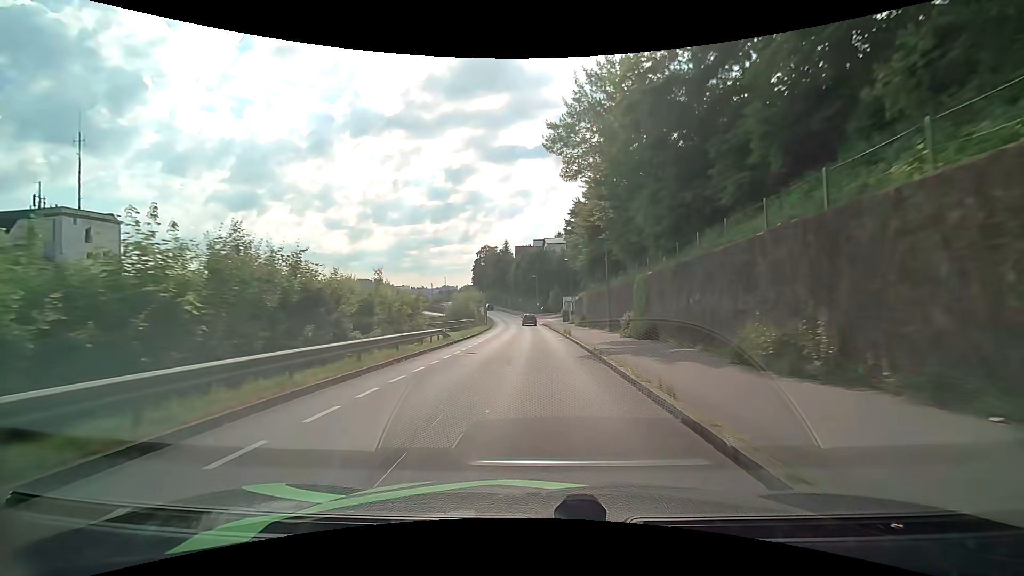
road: residential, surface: asphalt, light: Day
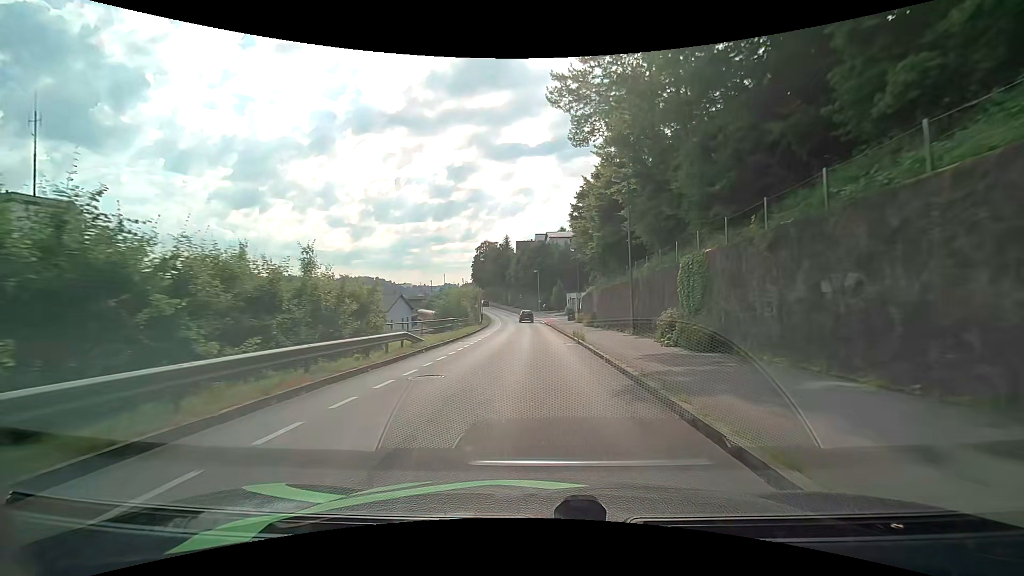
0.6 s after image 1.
(0.0, +7.4) m; 0°
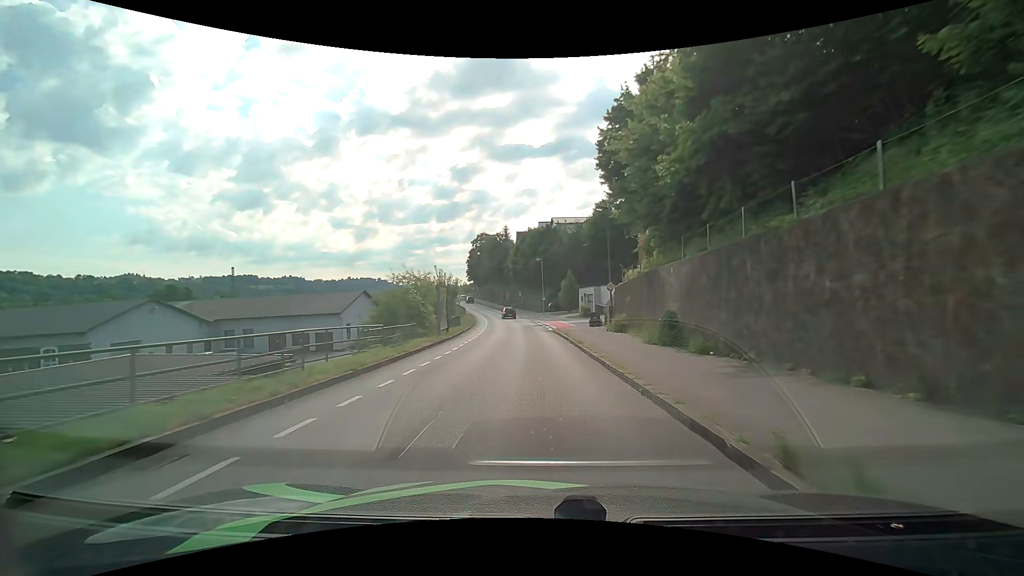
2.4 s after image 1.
(-0.1, +21.8) m; 0°
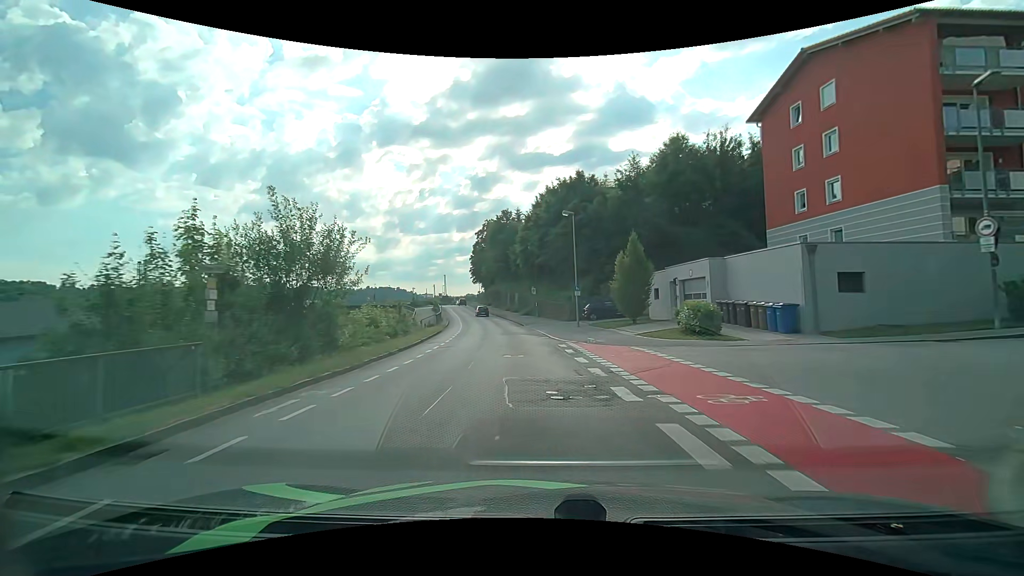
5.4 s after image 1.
(-0.7, +35.3) m; -2°
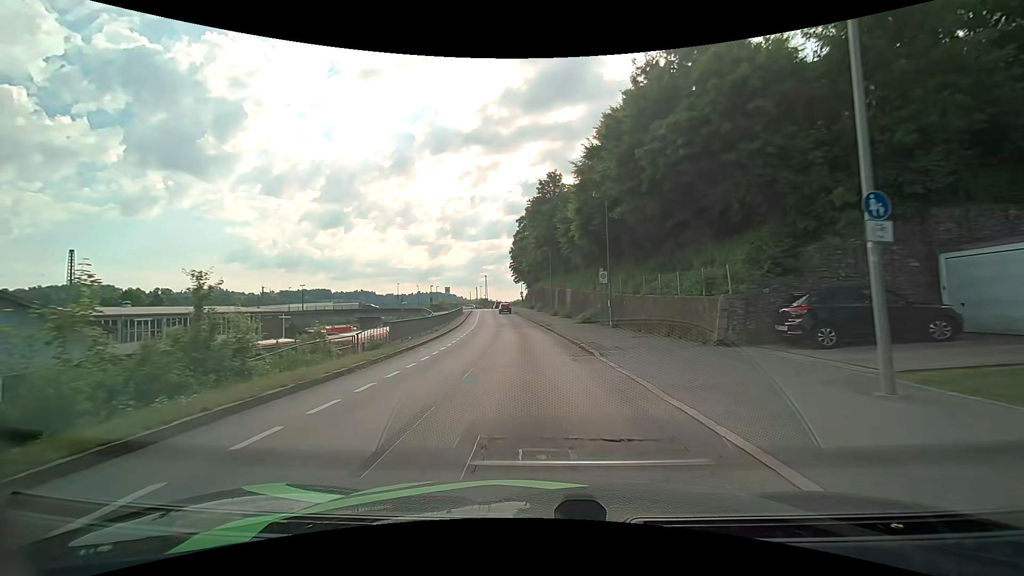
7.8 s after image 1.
(-1.2, +26.4) m; -6°
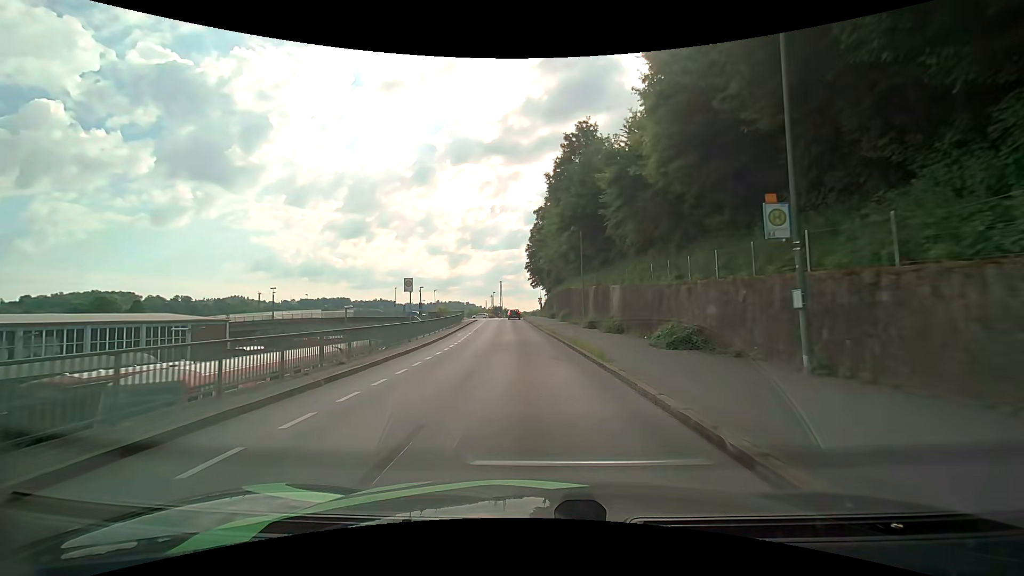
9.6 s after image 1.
(-0.5, +18.9) m; -3°
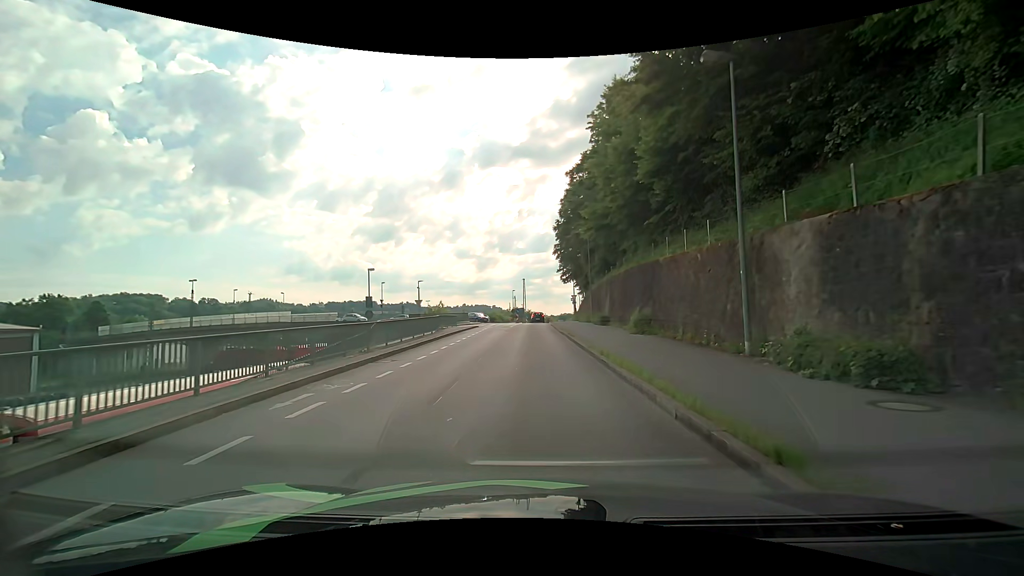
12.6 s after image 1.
(-0.7, +25.9) m; -3°
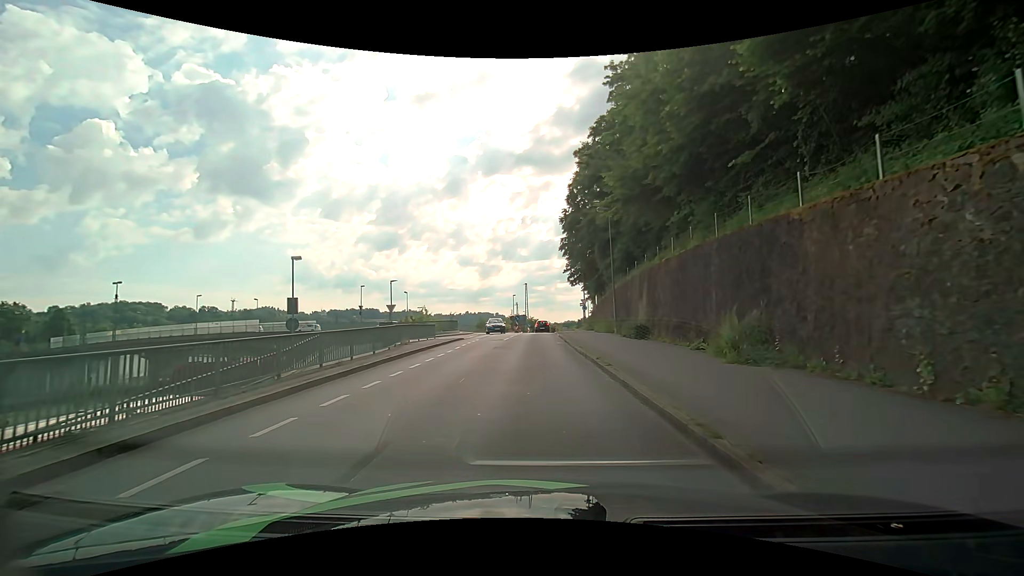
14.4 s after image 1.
(0.0, +10.9) m; 0°
